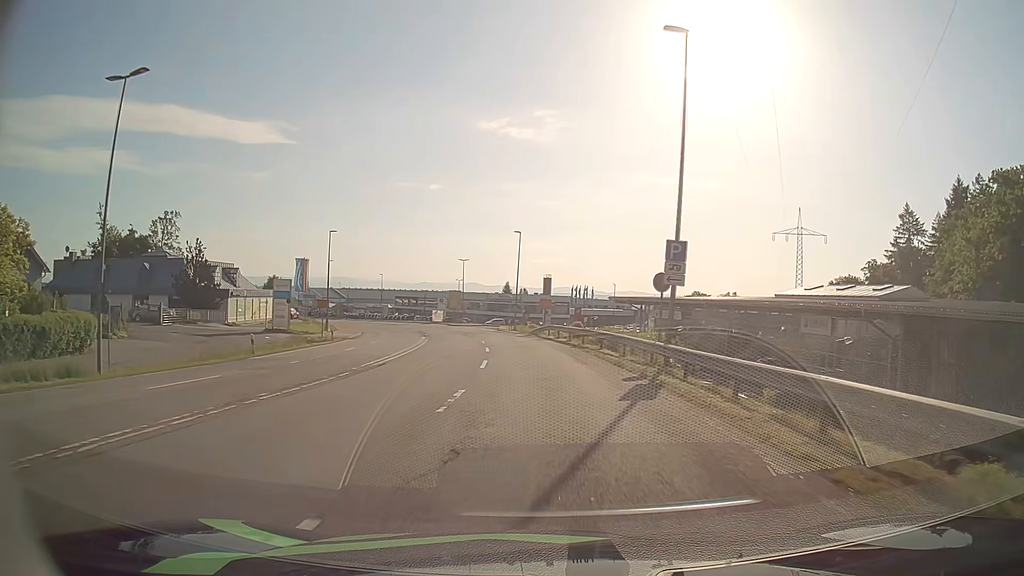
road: secondary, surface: asphalt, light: Day
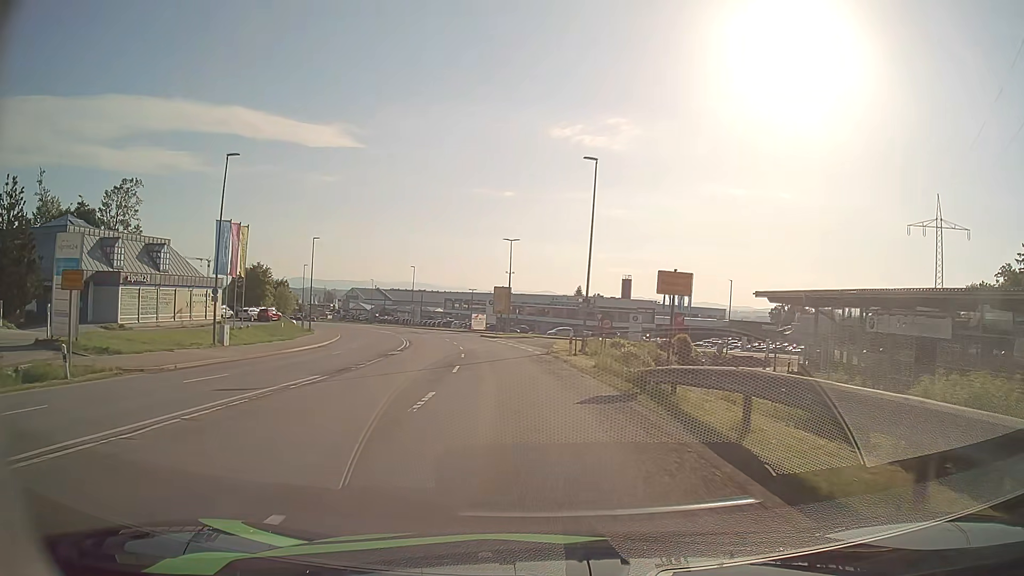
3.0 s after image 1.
(-1.4, +35.0) m; -6°
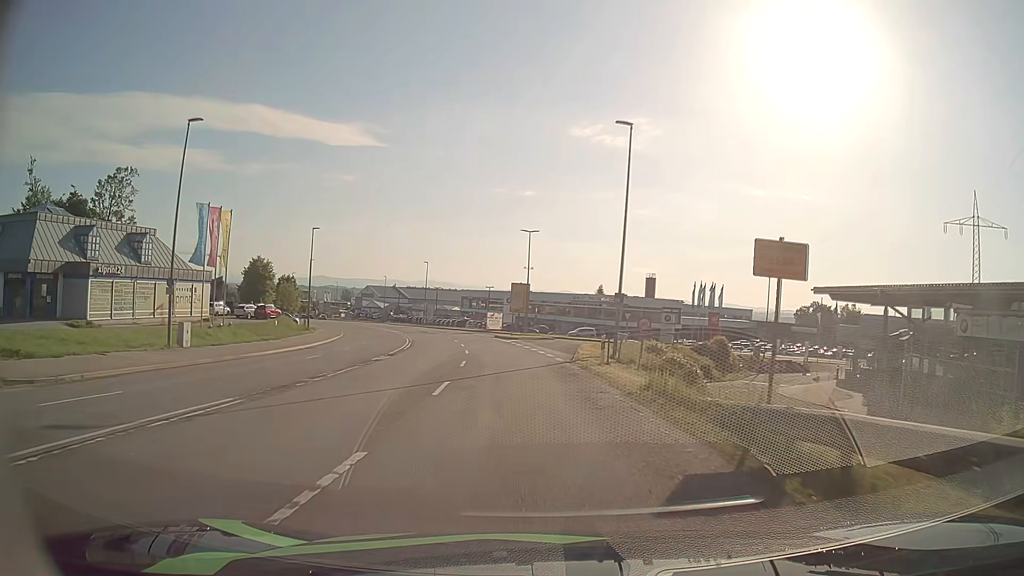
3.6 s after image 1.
(-0.1, +6.6) m; -2°
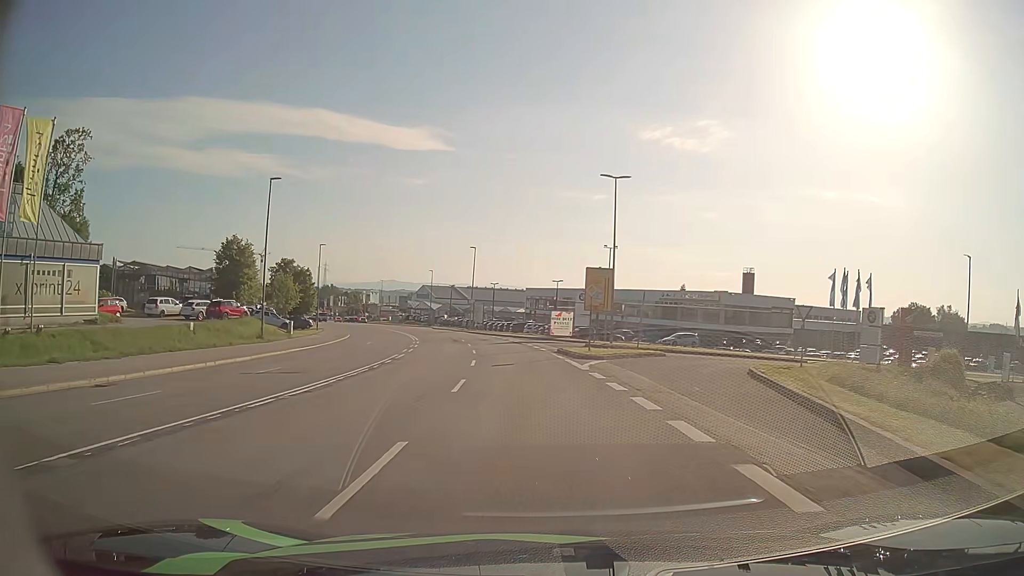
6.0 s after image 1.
(-1.3, +26.1) m; -6°
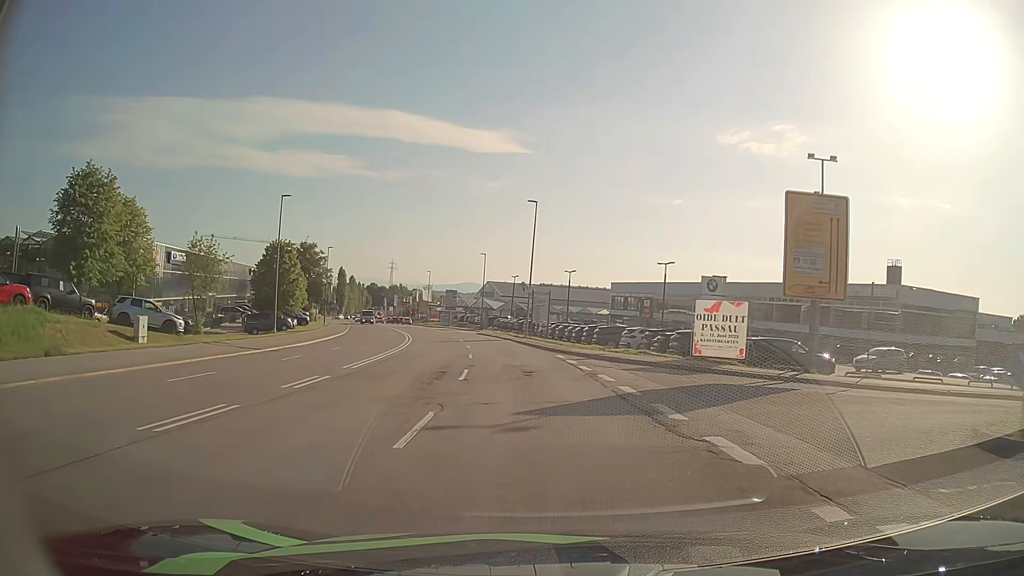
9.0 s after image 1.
(-2.1, +33.3) m; -7°
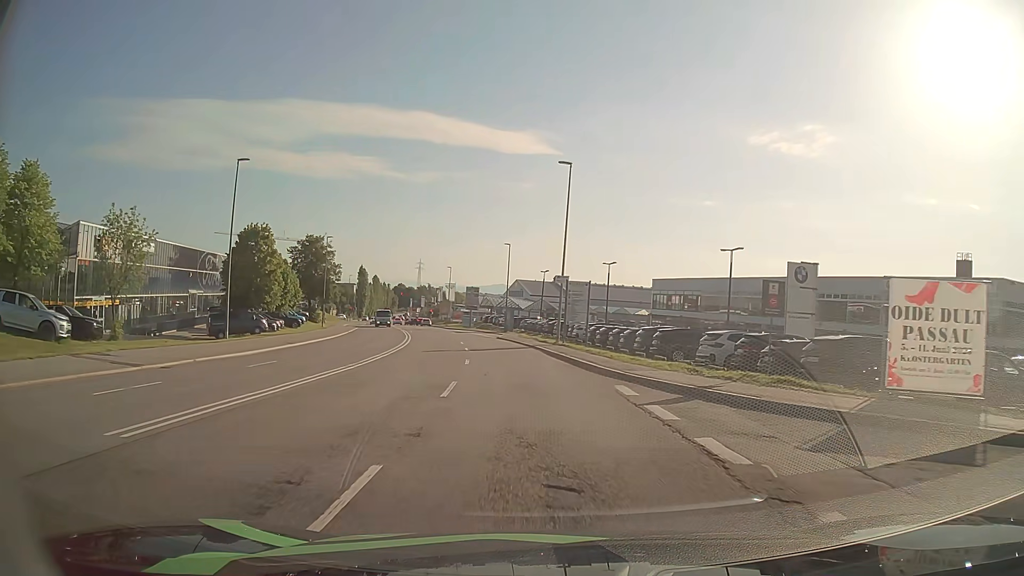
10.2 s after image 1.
(-0.3, +12.7) m; -3°
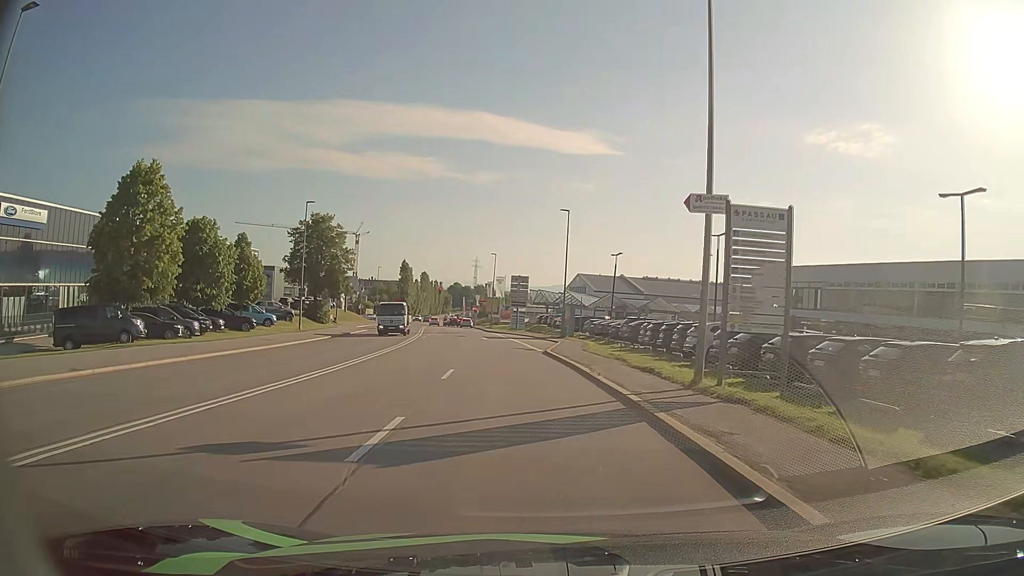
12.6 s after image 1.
(-1.1, +24.0) m; -5°
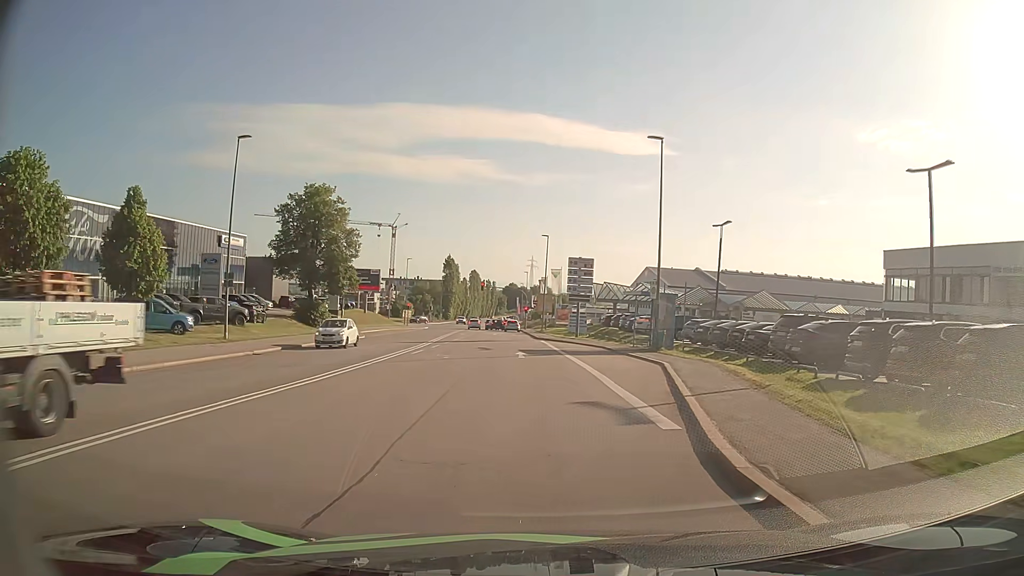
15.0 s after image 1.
(-1.0, +21.8) m; -5°
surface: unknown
(0, +10) (-1, +20) (-1, +30) (-3, +40) (-5, +50) (-7, +59) (-9, +69) (-10, +79) (-10, +89) (-11, +99) m
